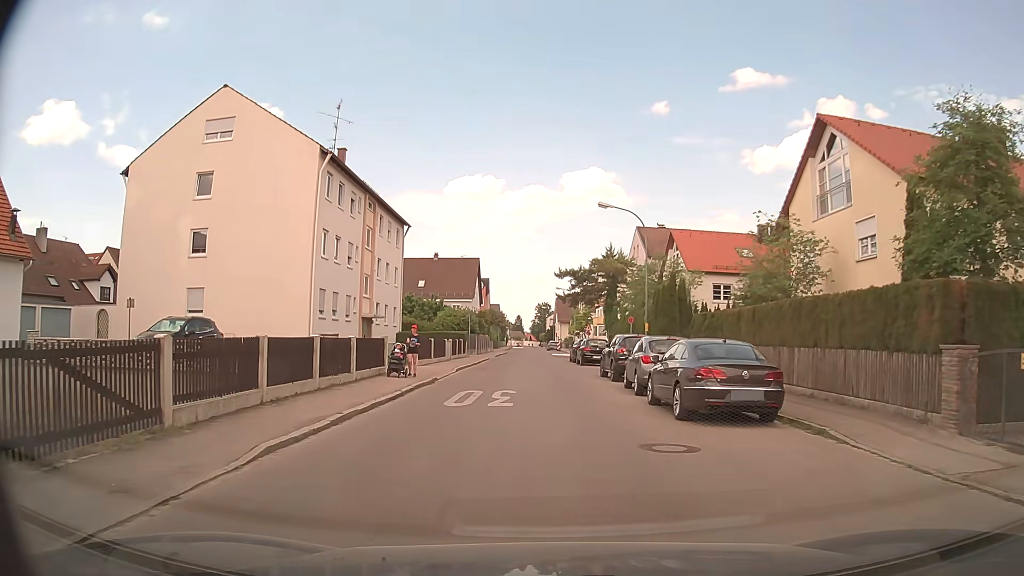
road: unclassified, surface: asphalt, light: Day
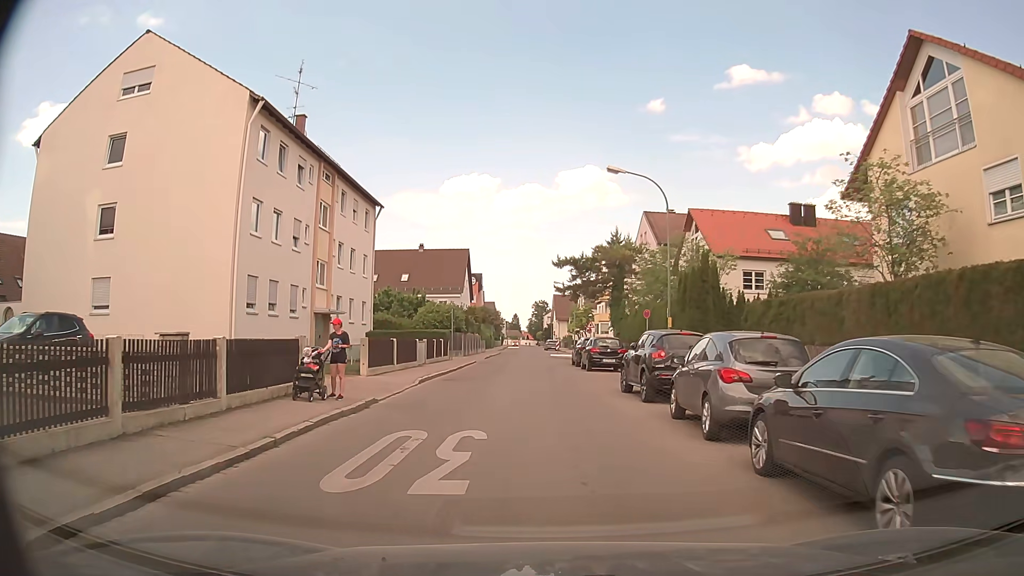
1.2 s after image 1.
(0.0, +7.7) m; 0°
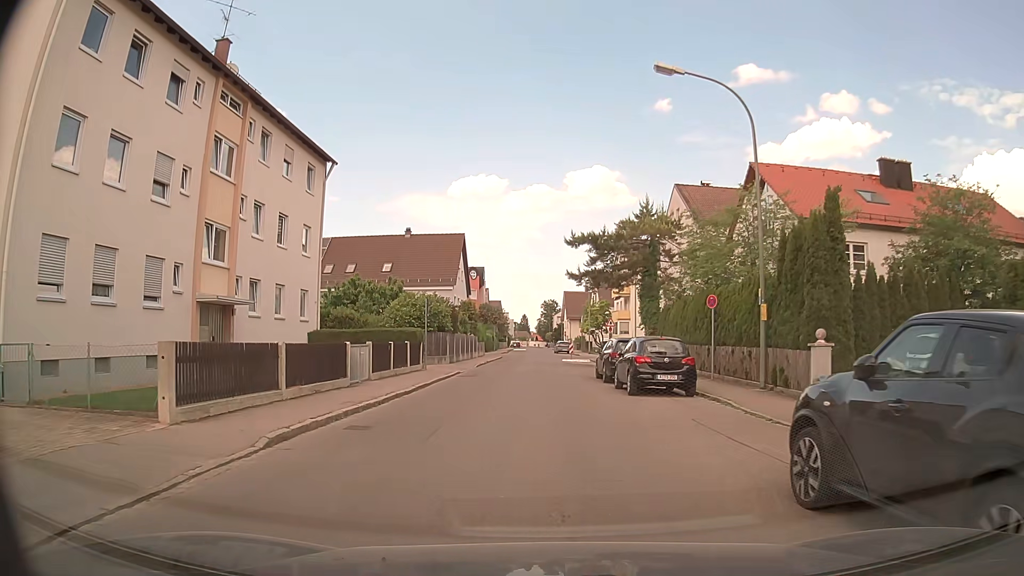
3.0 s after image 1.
(-0.1, +11.8) m; -1°
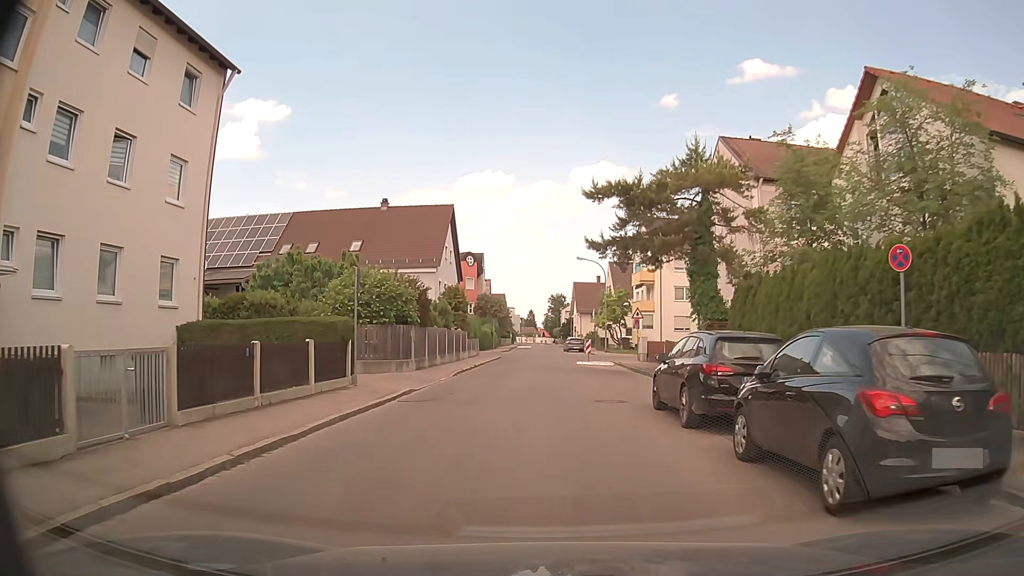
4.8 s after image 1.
(-0.1, +11.9) m; -1°
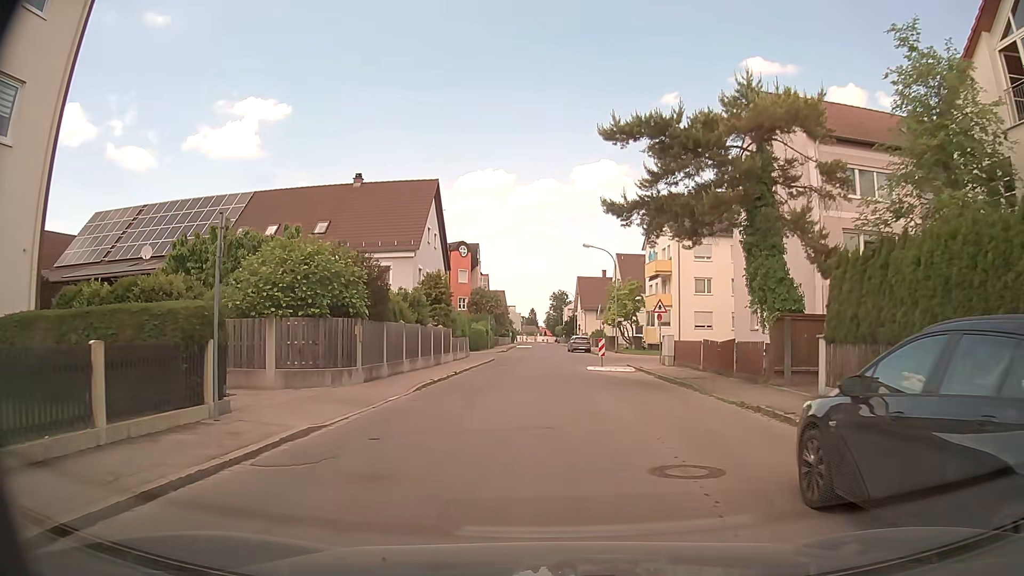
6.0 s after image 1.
(0.0, +7.8) m; 0°
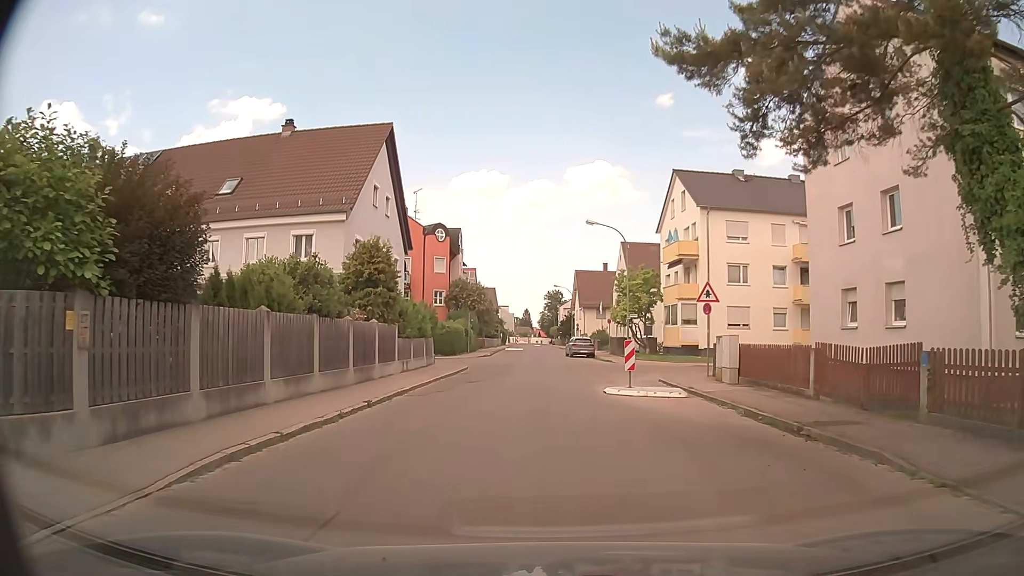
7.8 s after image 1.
(+0.1, +11.7) m; 0°
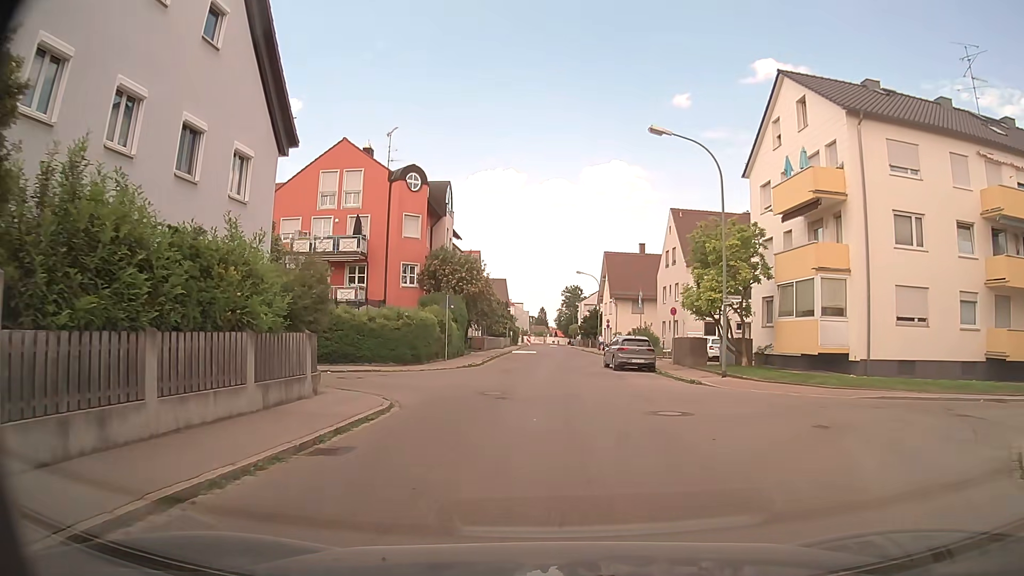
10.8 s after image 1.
(-0.4, +19.7) m; 0°
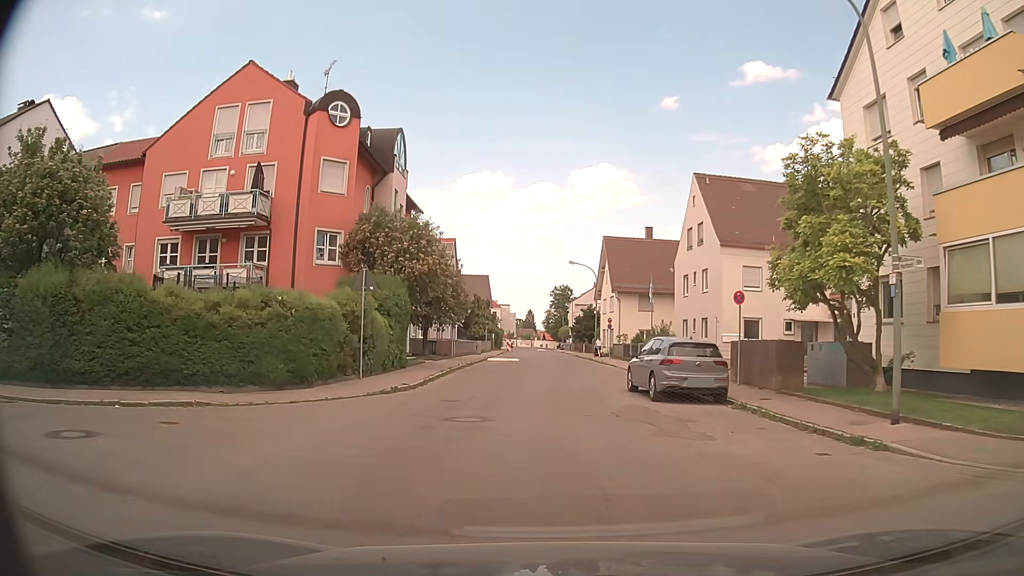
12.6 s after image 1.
(-0.1, +13.0) m; 0°
(0, +10) (0, +20) (+1, +30) (+1, +40) (+1, +50) (+1, +60) (+1, +70) (+1, +80) (0, +90) (0, +100) m
